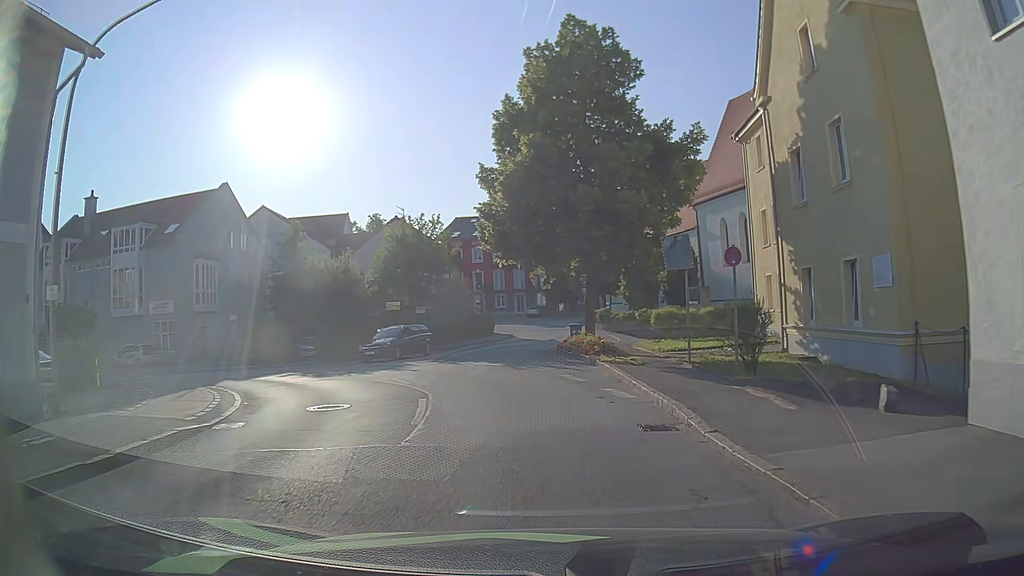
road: unclassified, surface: asphalt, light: Day
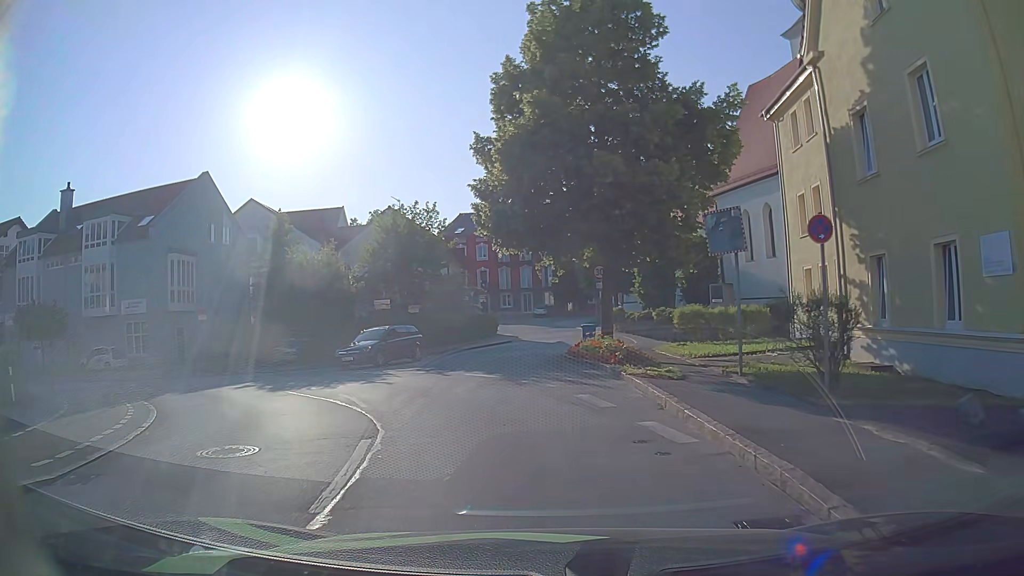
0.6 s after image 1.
(0.0, +4.2) m; 0°
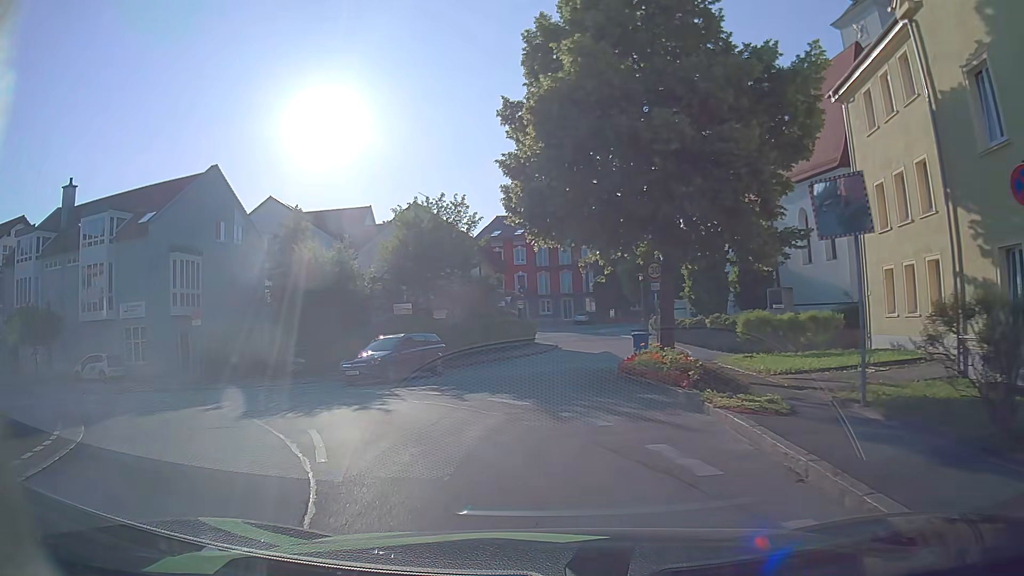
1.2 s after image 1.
(0.0, +4.0) m; -2°
